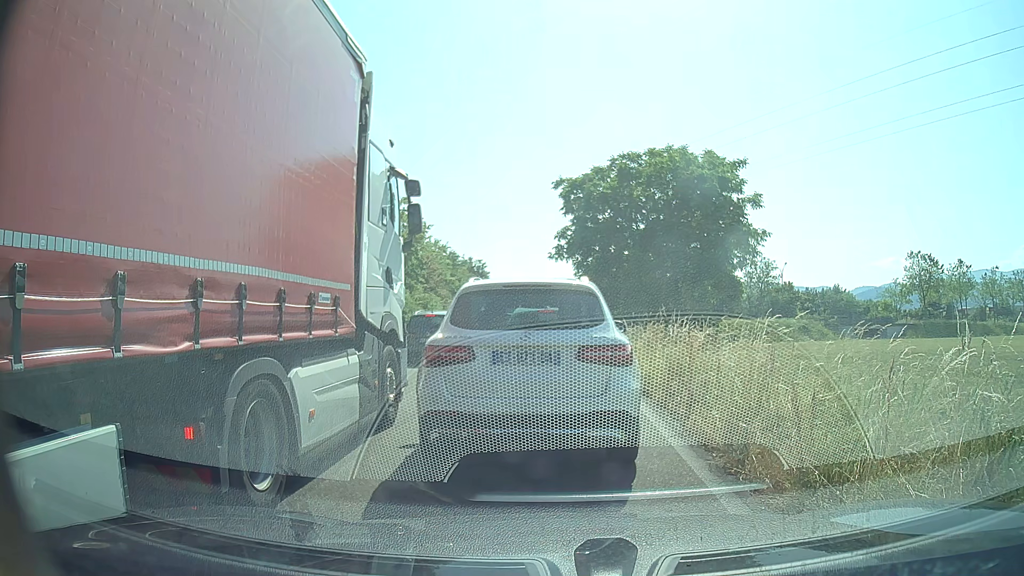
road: trunk_link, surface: asphalt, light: Day
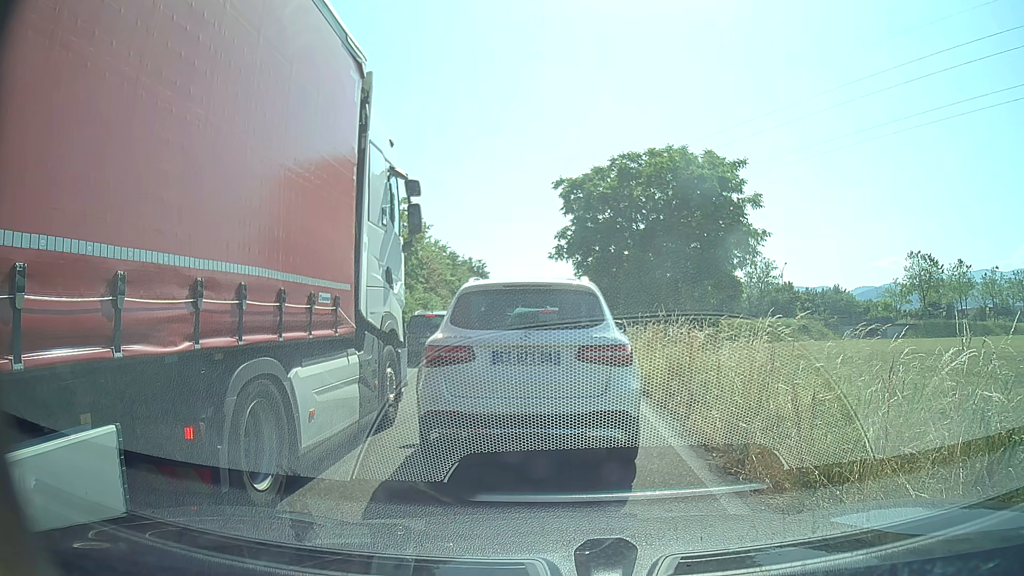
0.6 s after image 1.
(0.0, 0.0) m; 0°
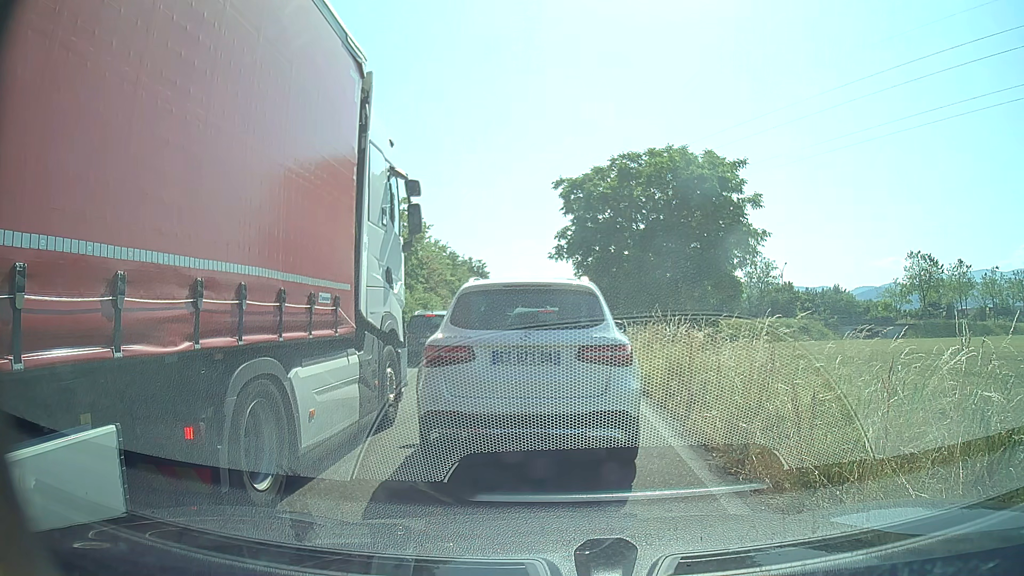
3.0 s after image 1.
(0.0, 0.0) m; 0°
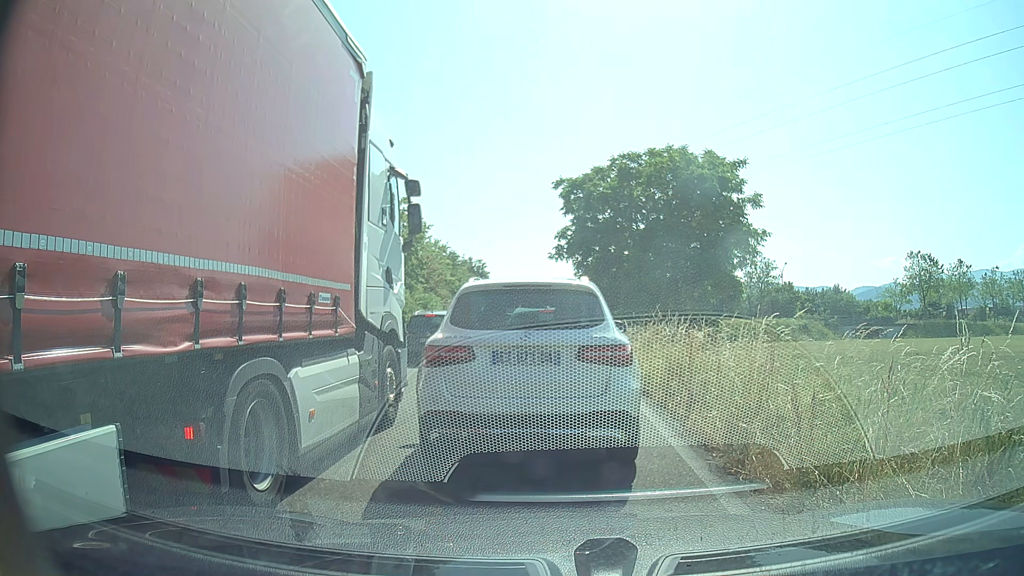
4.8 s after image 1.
(0.0, 0.0) m; 0°
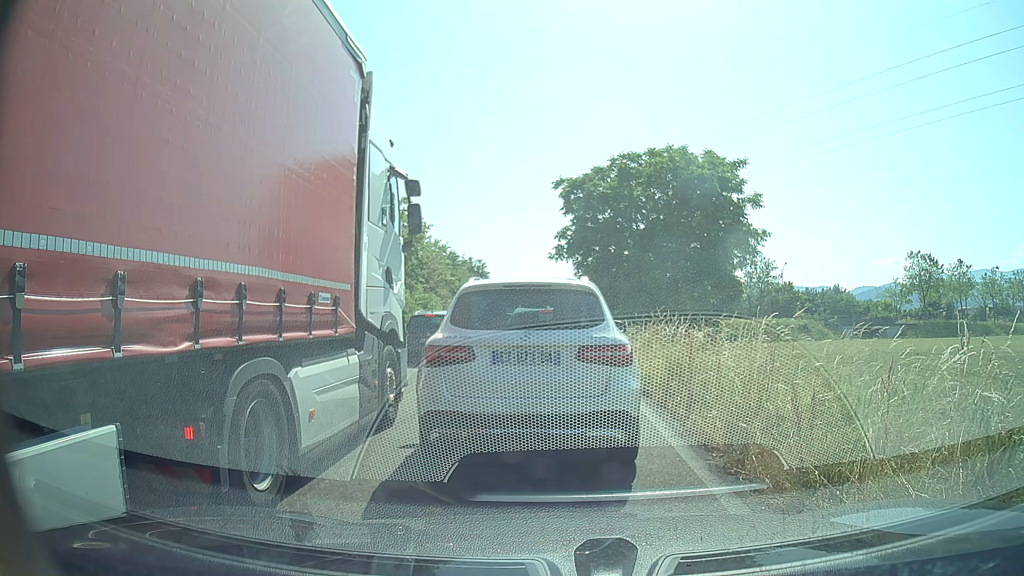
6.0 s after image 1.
(0.0, 0.0) m; 0°
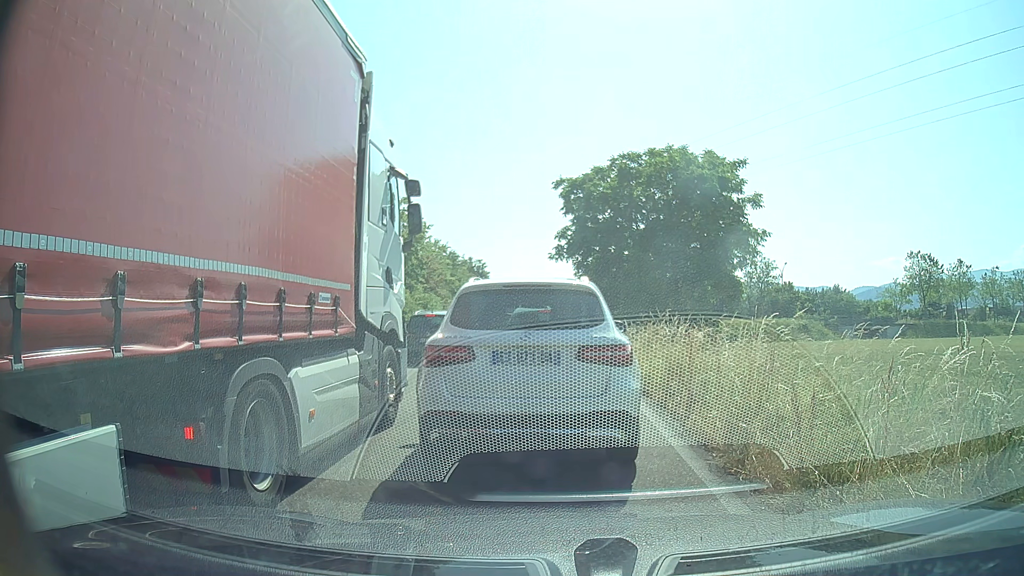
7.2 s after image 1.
(0.0, 0.0) m; 0°
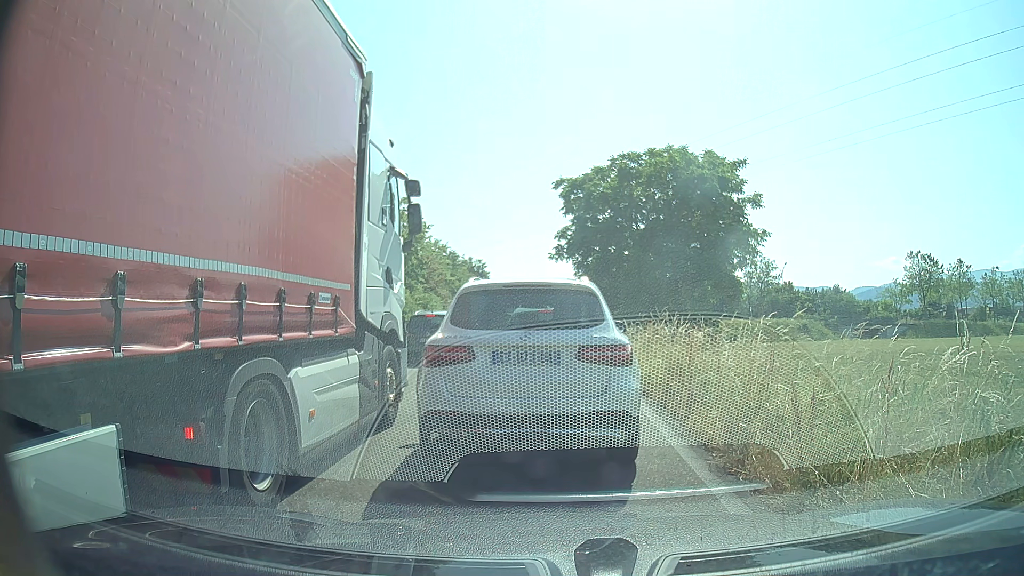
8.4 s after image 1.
(0.0, 0.0) m; 0°
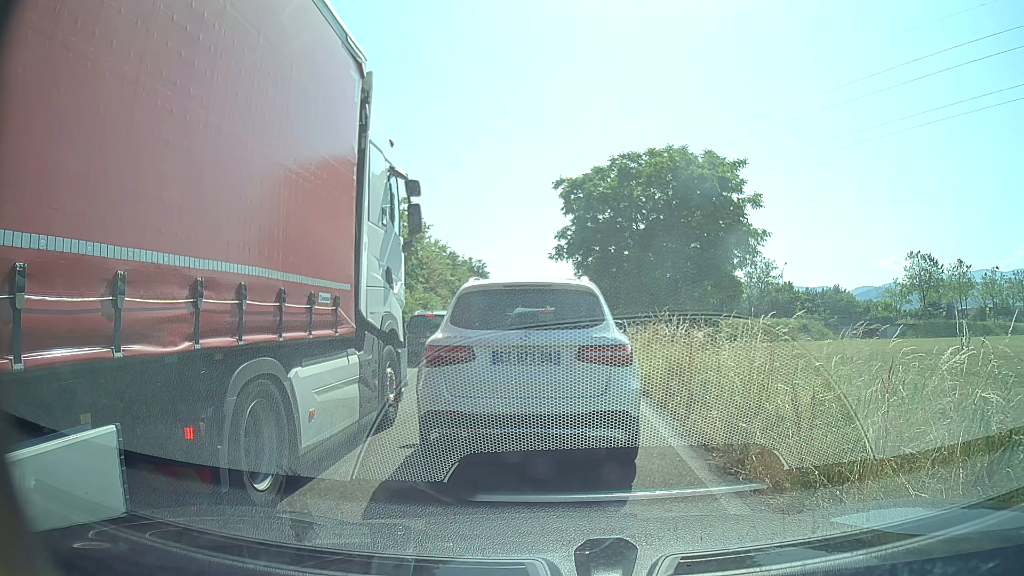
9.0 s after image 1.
(0.0, 0.0) m; 0°
